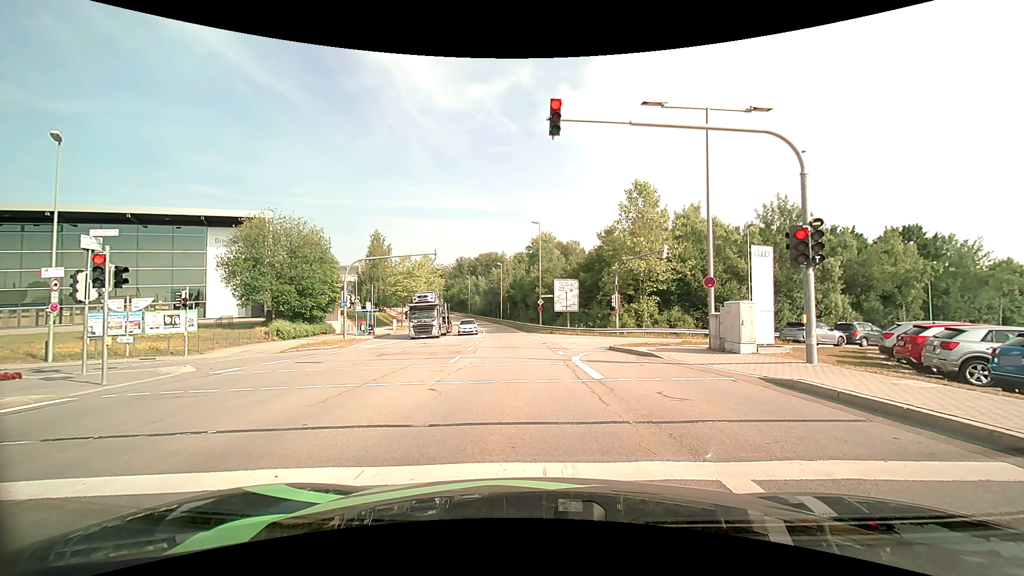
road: secondary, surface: asphalt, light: Day
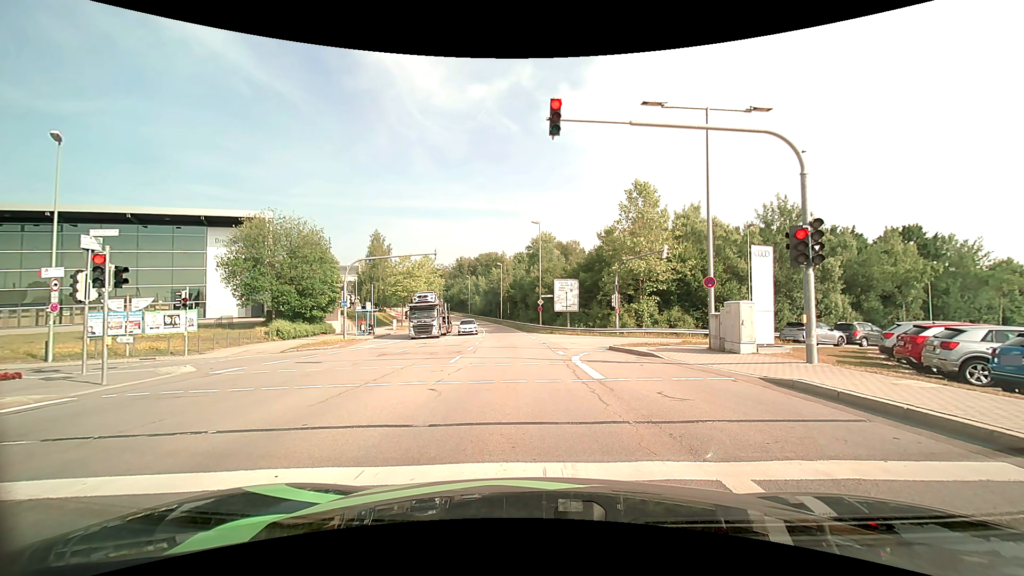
(0.0, 0.0) m; 0°
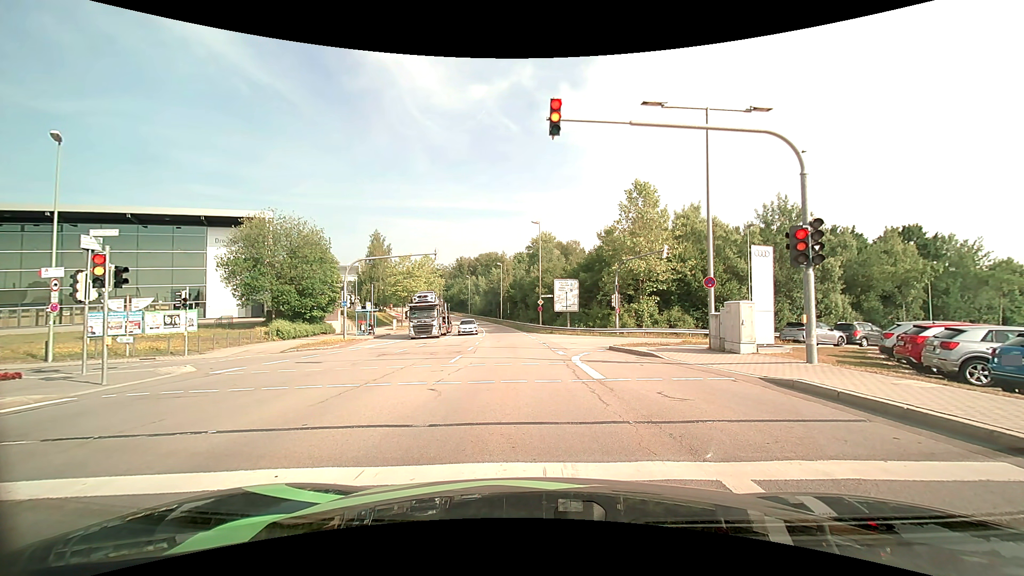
(0.0, 0.0) m; 0°
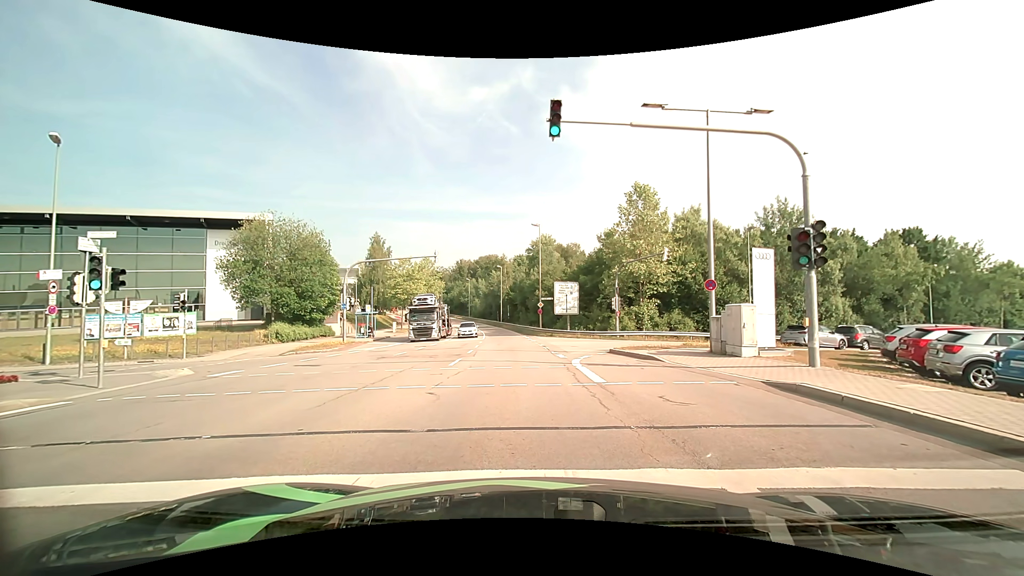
(0.0, +0.1) m; 0°
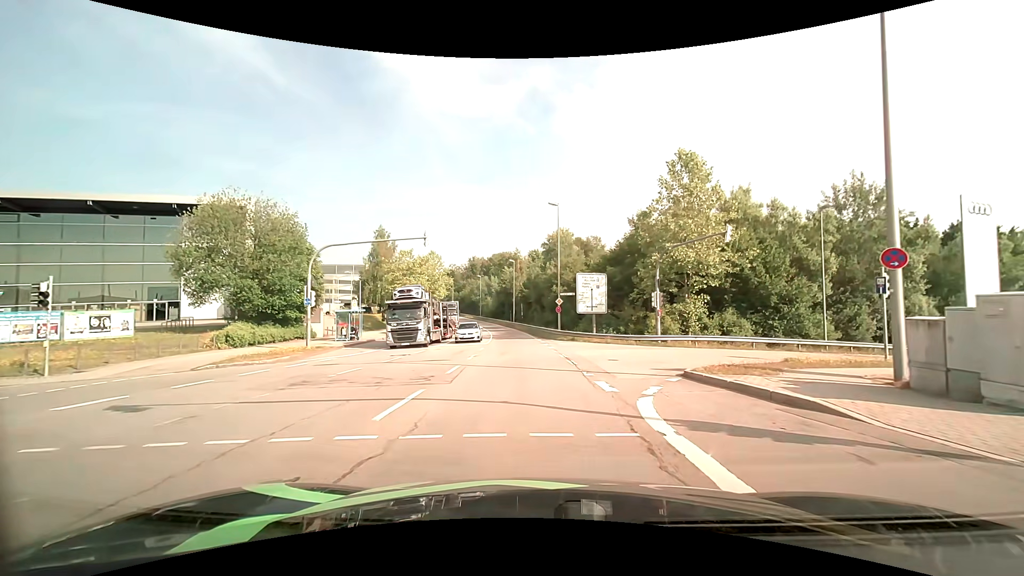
(+0.2, +9.0) m; 0°
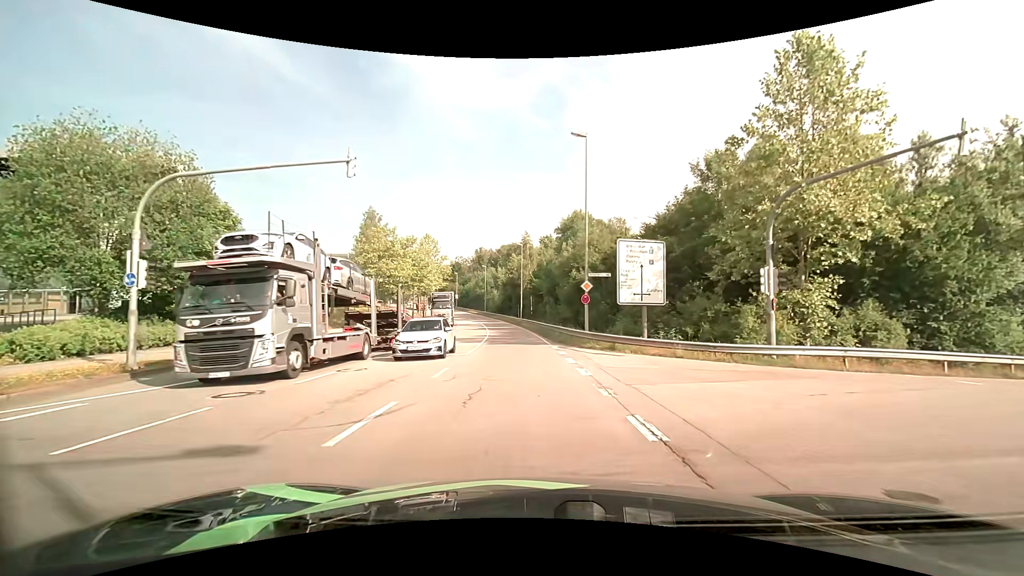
(-0.1, +13.7) m; -1°
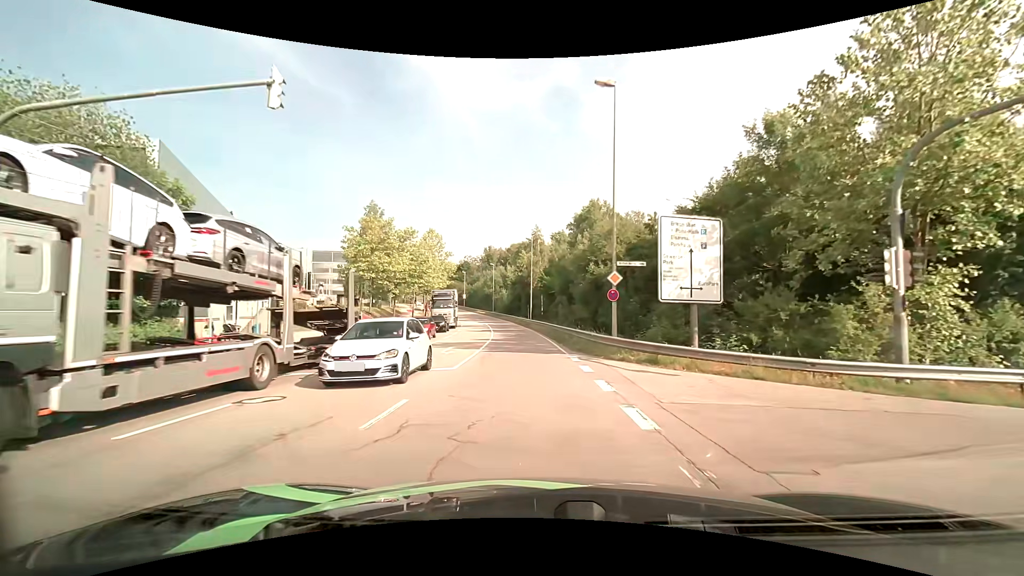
(-0.1, +5.5) m; -1°
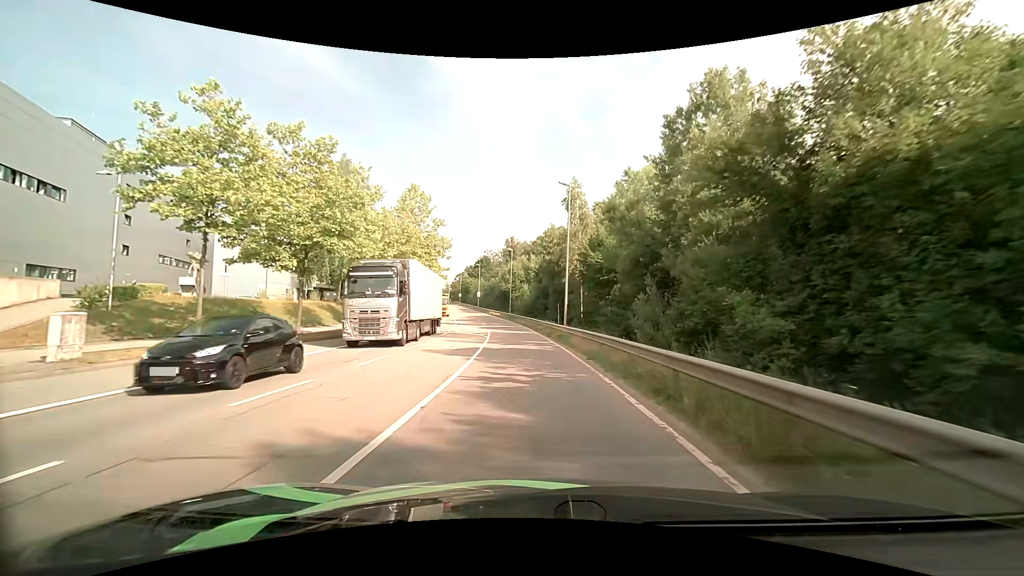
(-0.8, +25.7) m; -3°
(0, +10) (-1, +20) (-1, +30) (-2, +40) (-4, +50) (-6, +60) (-8, +69) (-11, +79) (-13, +89) (-16, +98) m
